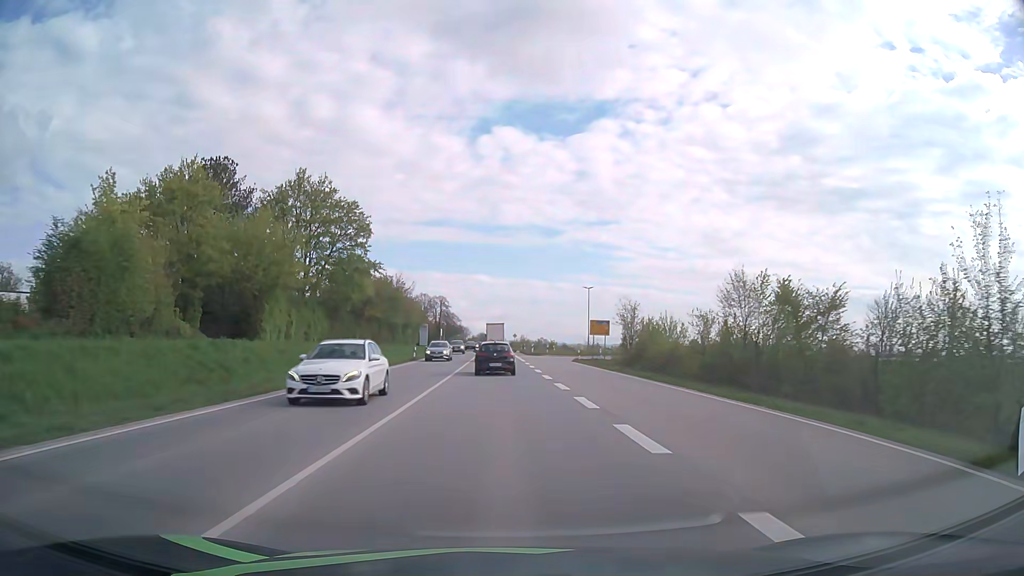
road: primary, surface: asphalt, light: Day
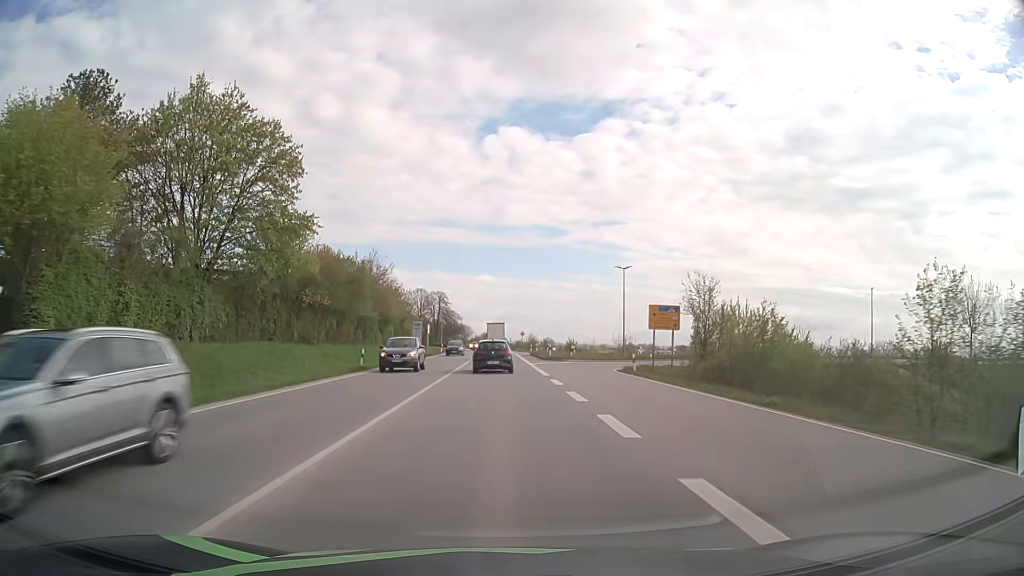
(0.0, +22.7) m; 0°
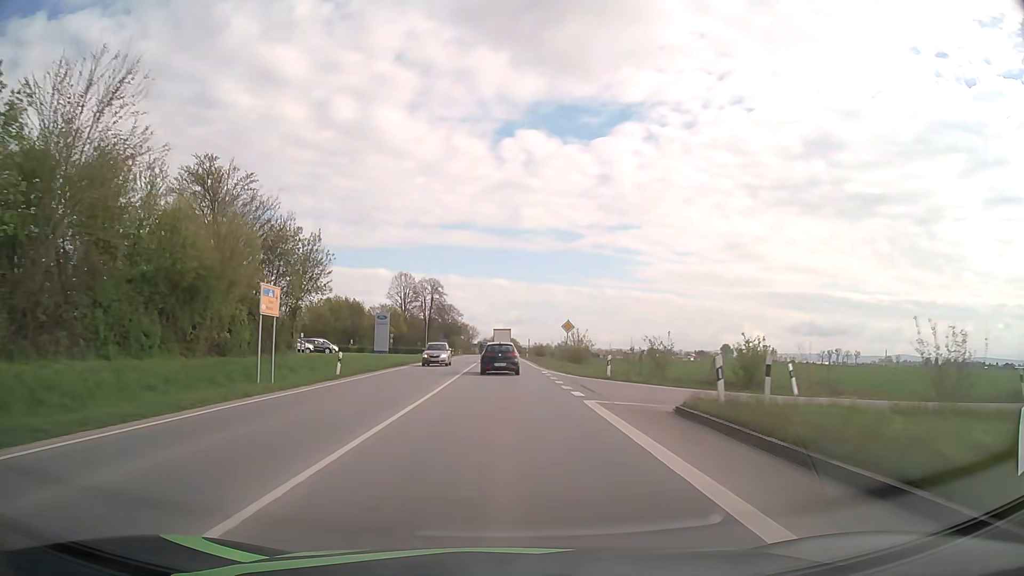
(-0.6, +57.1) m; -1°
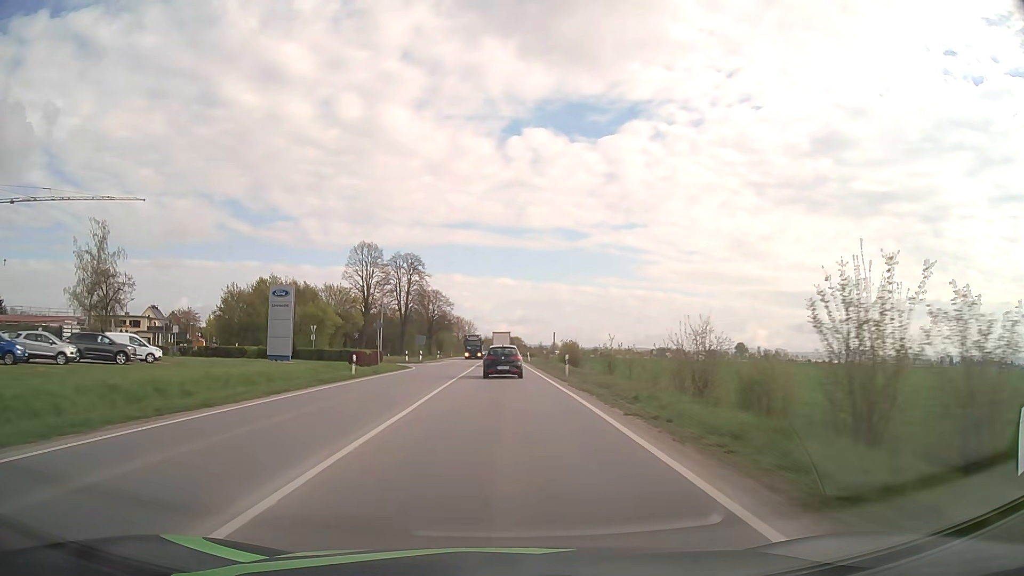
(0.0, +47.0) m; 0°
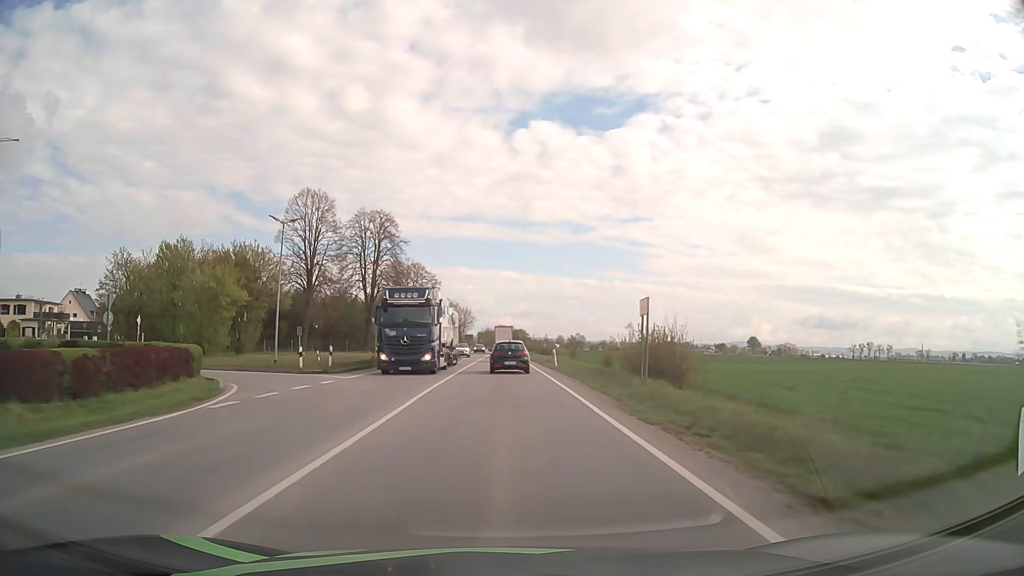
(0.0, +35.4) m; 0°
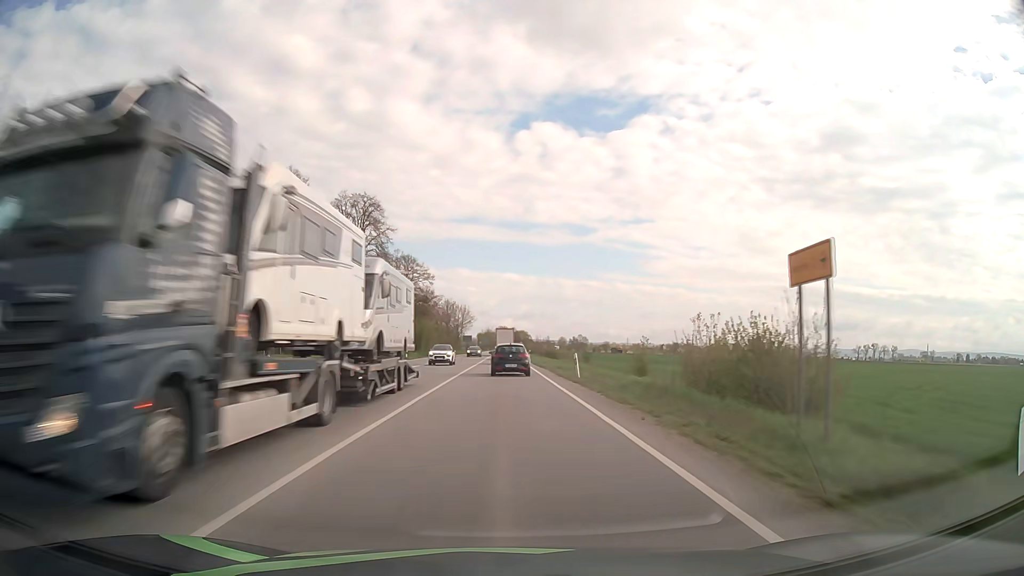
(0.0, +11.7) m; 0°
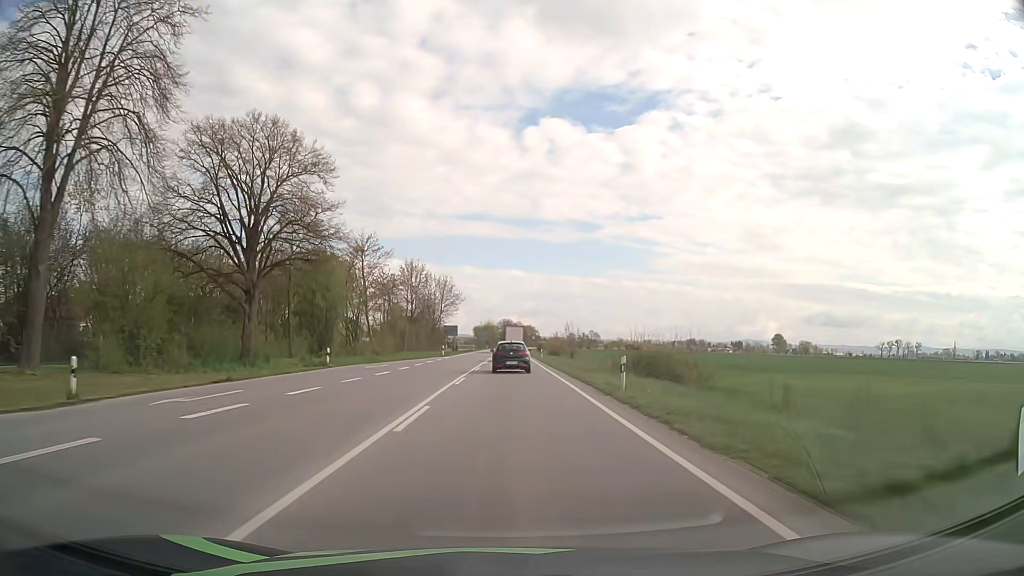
(-0.4, +58.4) m; 0°
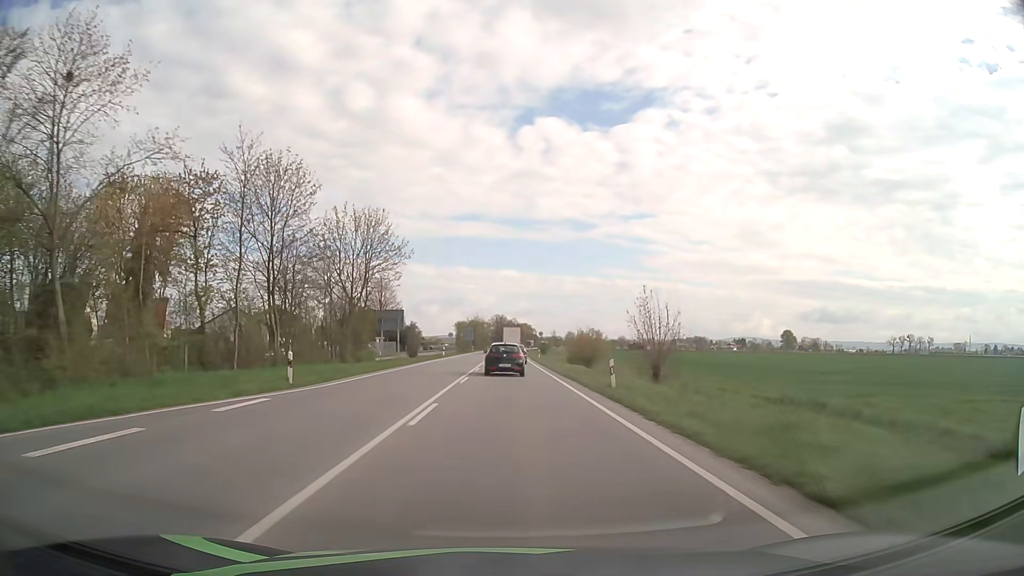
(+0.3, +46.9) m; +1°
(0, +10) (0, +20) (0, +30) (0, +40) (0, +50) (0, +60) (0, +70) (0, +80) (0, +90) (+1, +100) m
